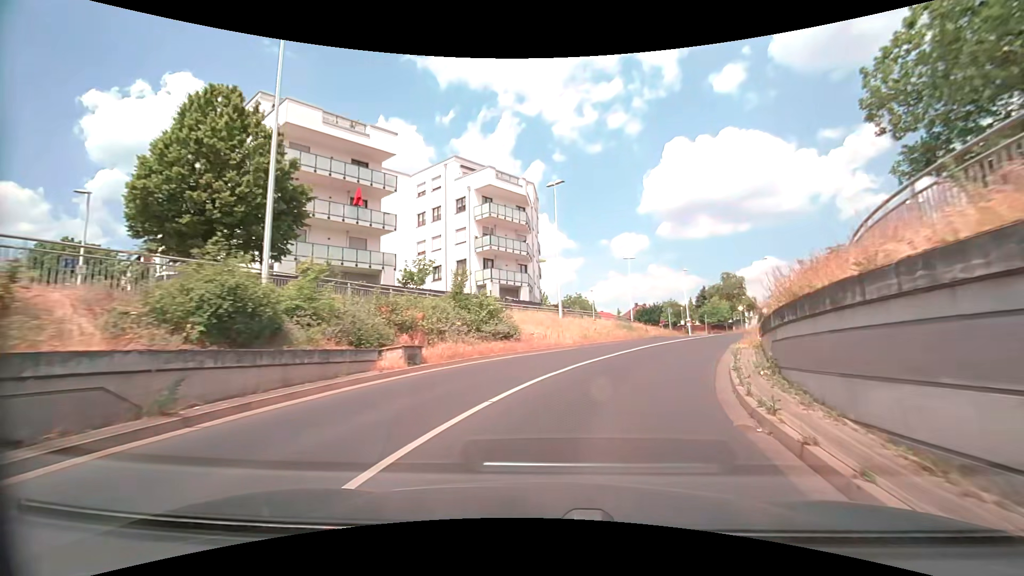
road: tertiary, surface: asphalt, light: Day
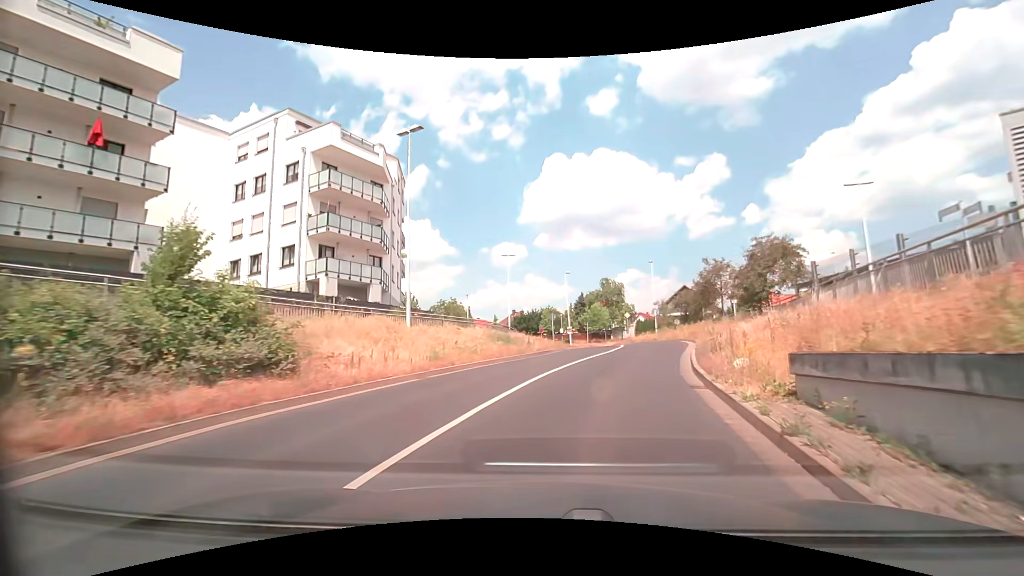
(+1.3, +10.2) m; +14°
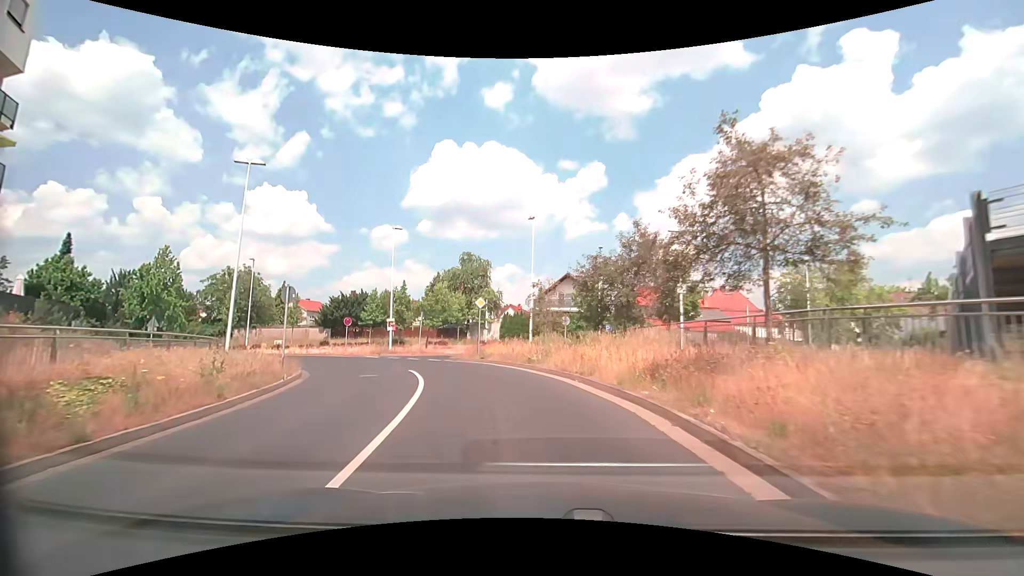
(+4.7, +25.1) m; +14°
(-1, +10) (-3, +20) (-8, +28) (-15, +36) (-23, +41) (-32, +45) (-42, +47) (-52, +48) (-62, +48) (-72, +49) m
